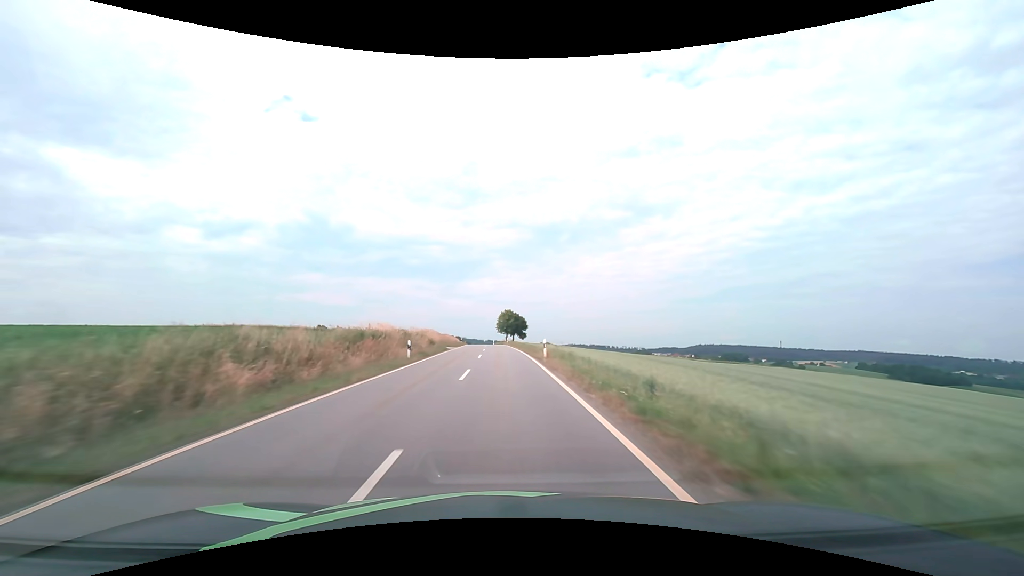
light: Day
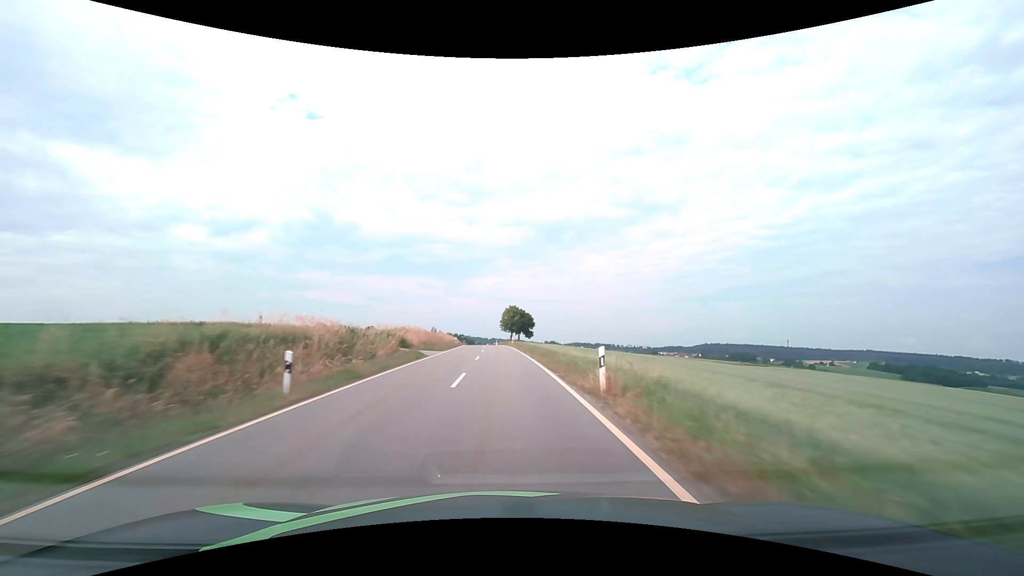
(-0.1, +14.3) m; -1°
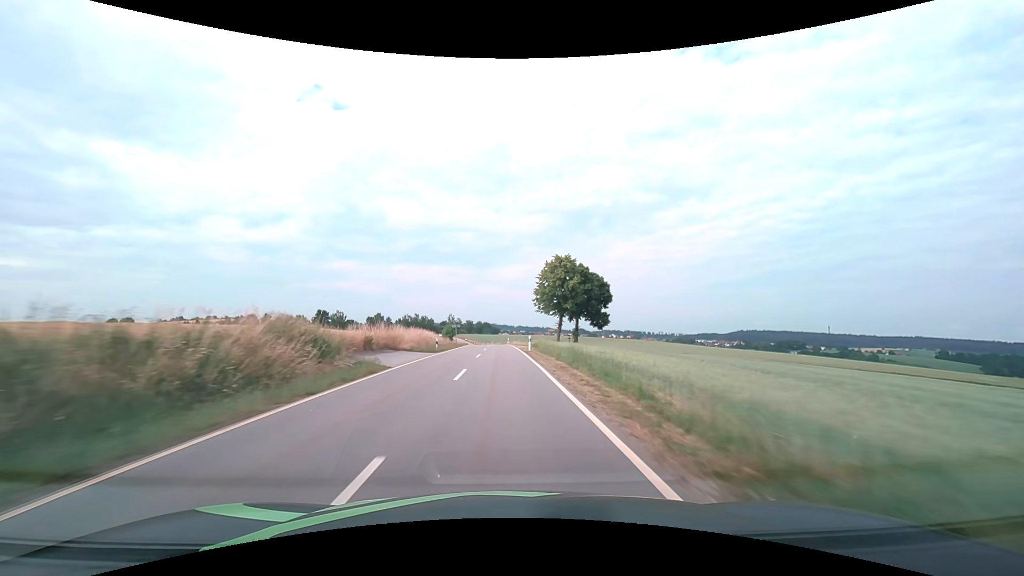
(-1.7, +71.3) m; -3°
(0, +10) (0, +20) (0, +30) (-1, +40) (-1, +50) (-1, +60) (-1, +70) (-2, +80) (-3, +90) (-3, +100) m
